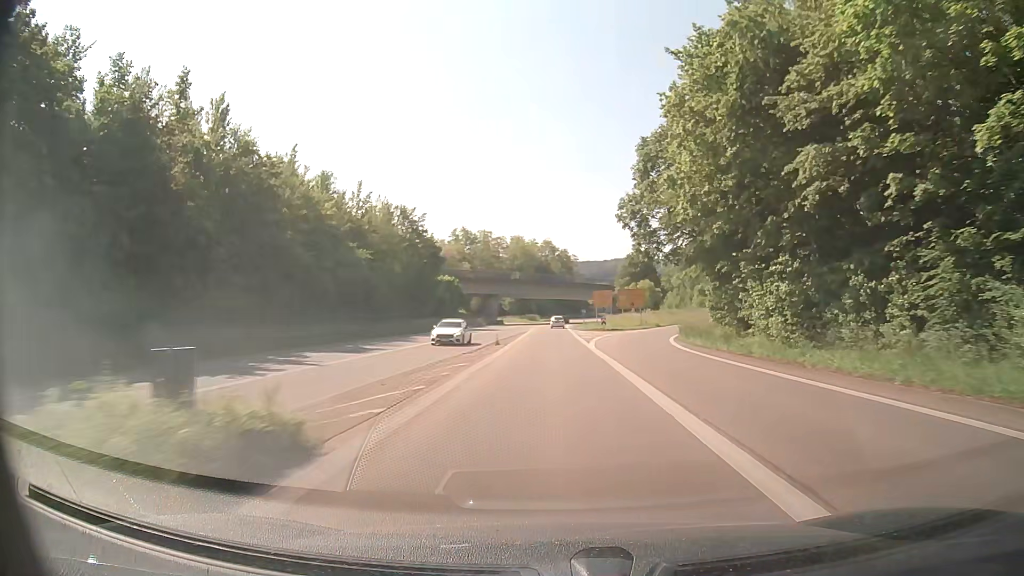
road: trunk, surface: asphalt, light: Day
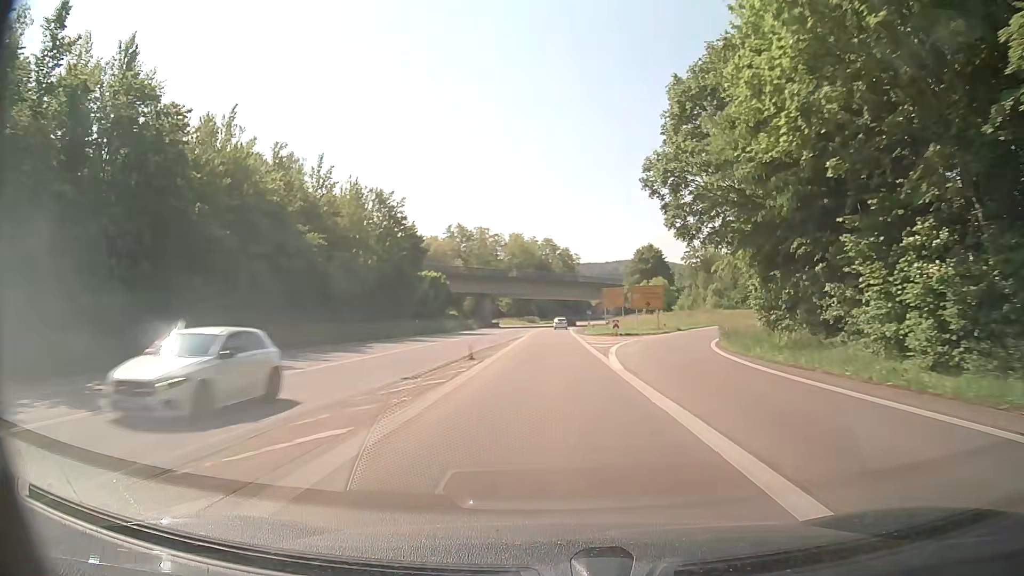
(0.0, +12.2) m; 0°
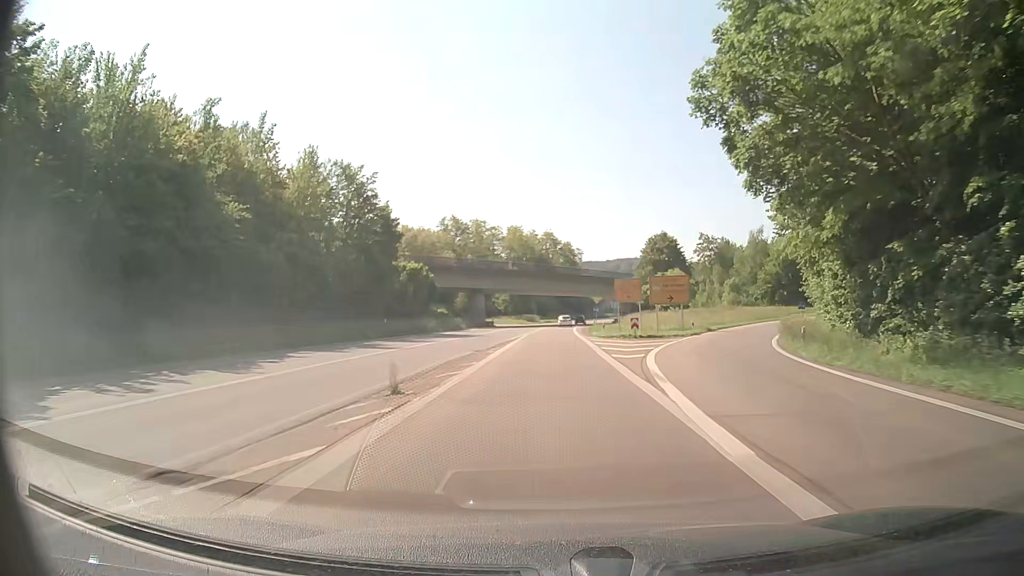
(0.0, +12.2) m; 0°
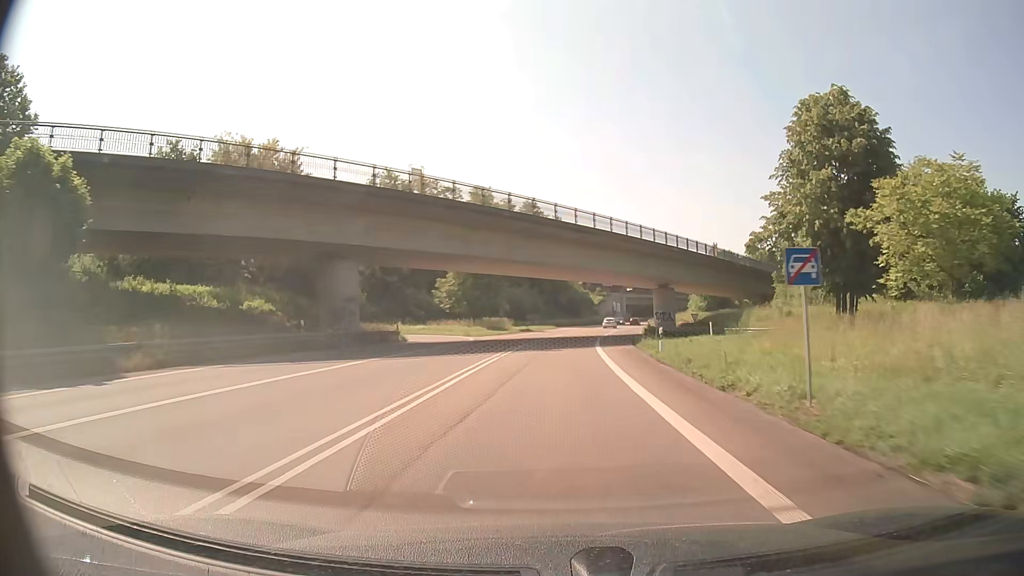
(+0.5, +60.5) m; +1°
(0, +10) (0, +20) (+1, +30) (+1, +40) (+2, +50) (+3, +60) (+4, +70) (+5, +80) (+7, +90) (+9, +99) m
